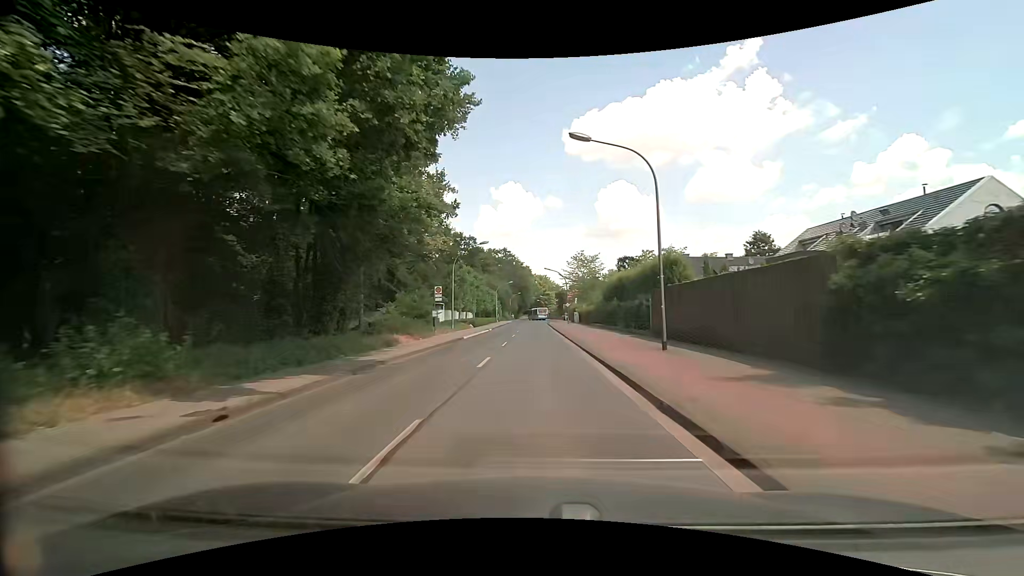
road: tertiary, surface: asphalt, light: Day
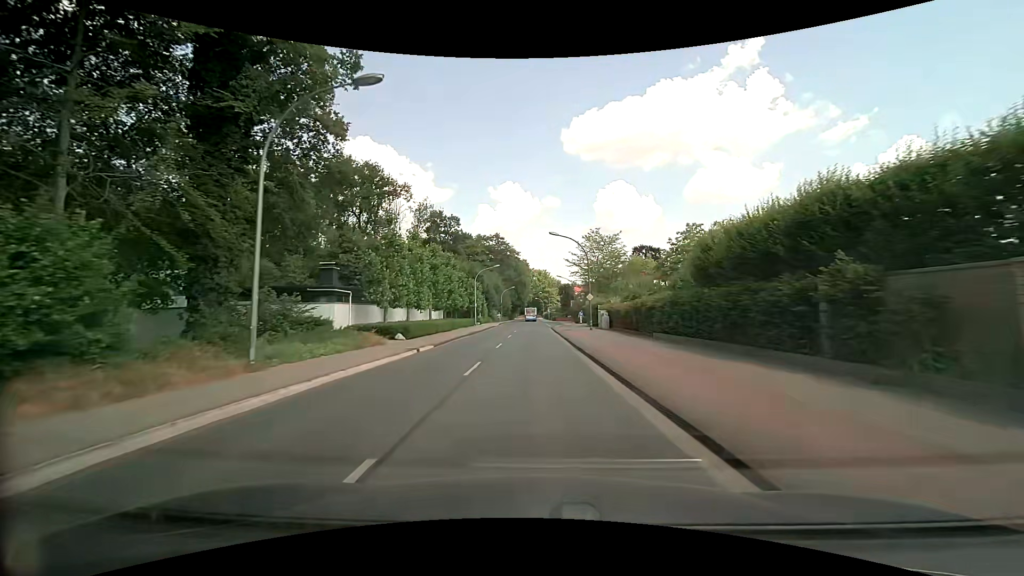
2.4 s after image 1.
(0.0, +30.4) m; +1°
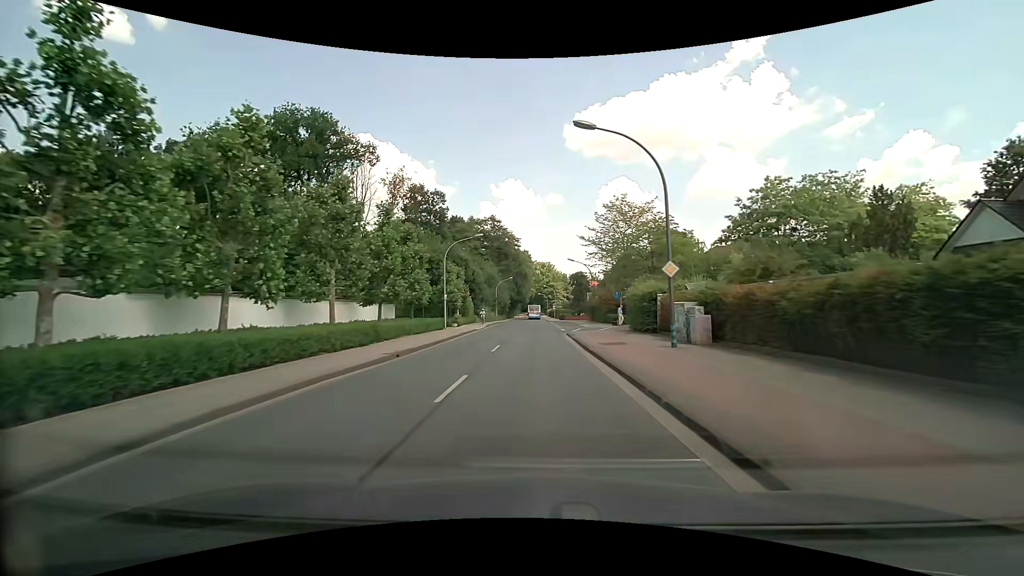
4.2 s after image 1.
(-0.3, +22.8) m; -1°
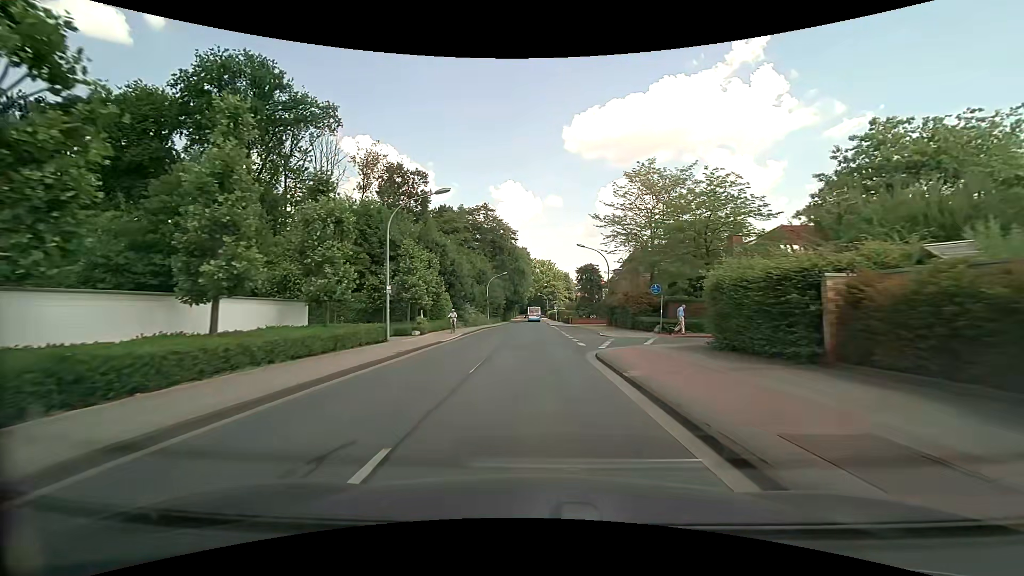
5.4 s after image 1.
(0.0, +15.2) m; 0°
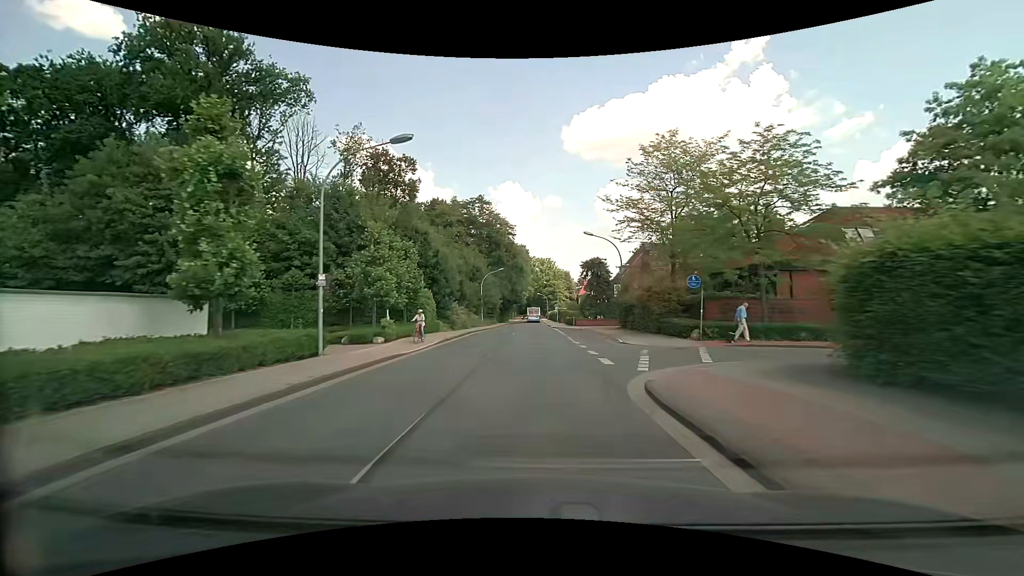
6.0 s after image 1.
(0.0, +7.6) m; 0°
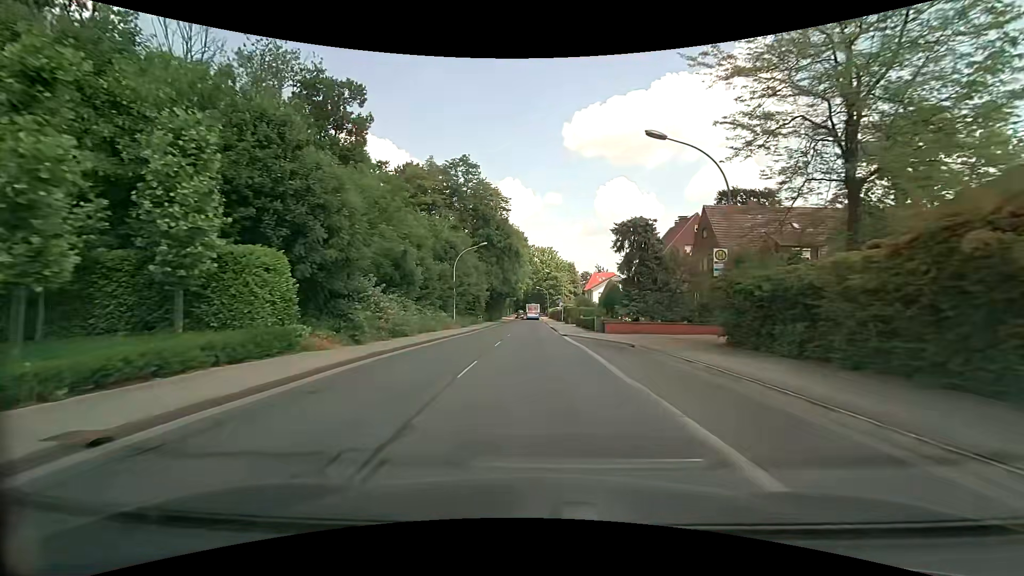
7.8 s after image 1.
(-0.1, +22.8) m; 0°
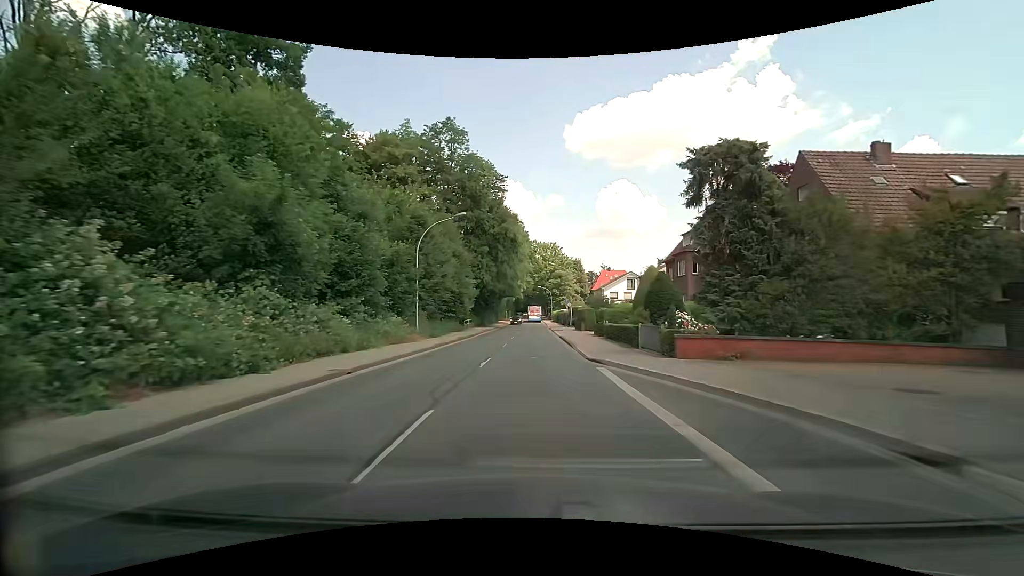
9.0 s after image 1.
(+0.1, +15.2) m; +1°
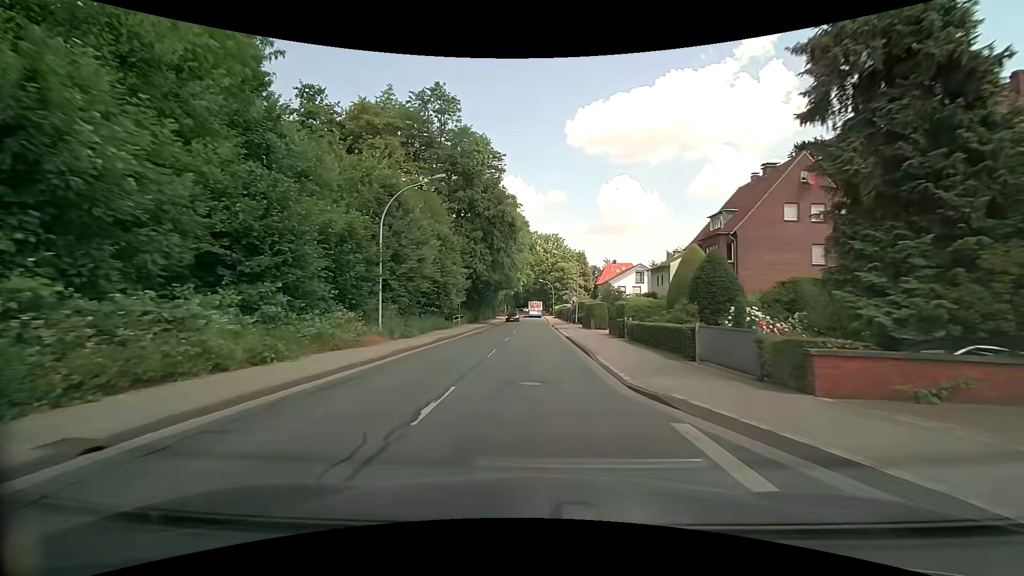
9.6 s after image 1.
(0.0, +7.6) m; 0°
(0, +10) (0, +20) (0, +30) (0, +40) (0, +50) (0, +60) (0, +70) (0, +80) (0, +90) (0, +100) m
